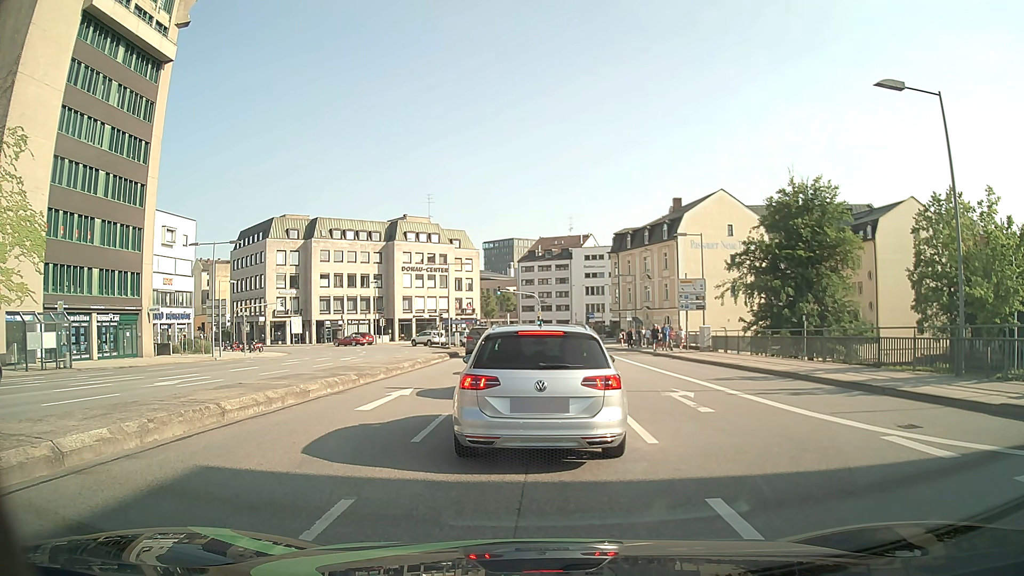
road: primary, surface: asphalt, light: Day
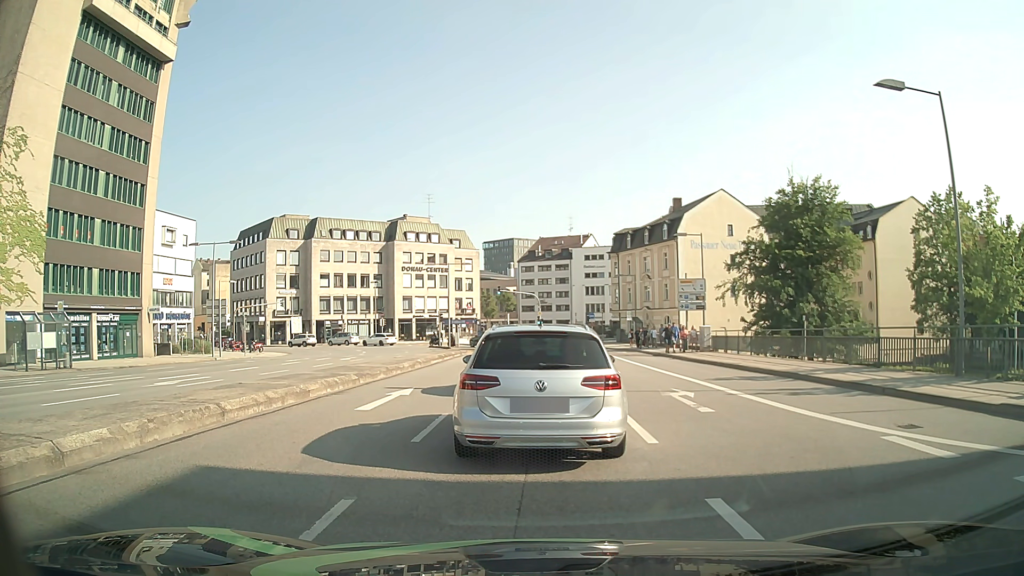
(0.0, 0.0) m; 0°
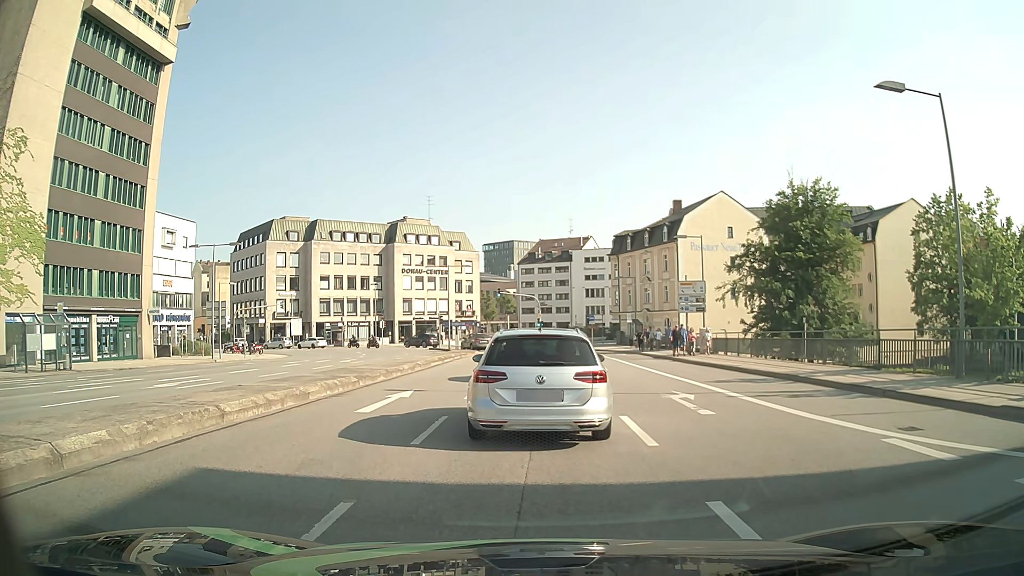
(0.0, 0.0) m; 0°
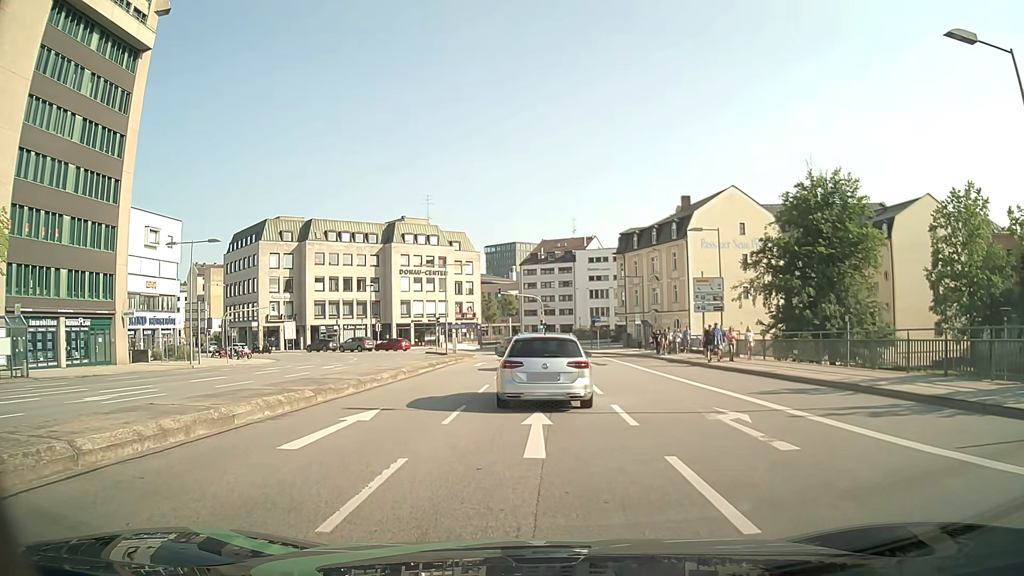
(0.0, +4.1) m; -2°
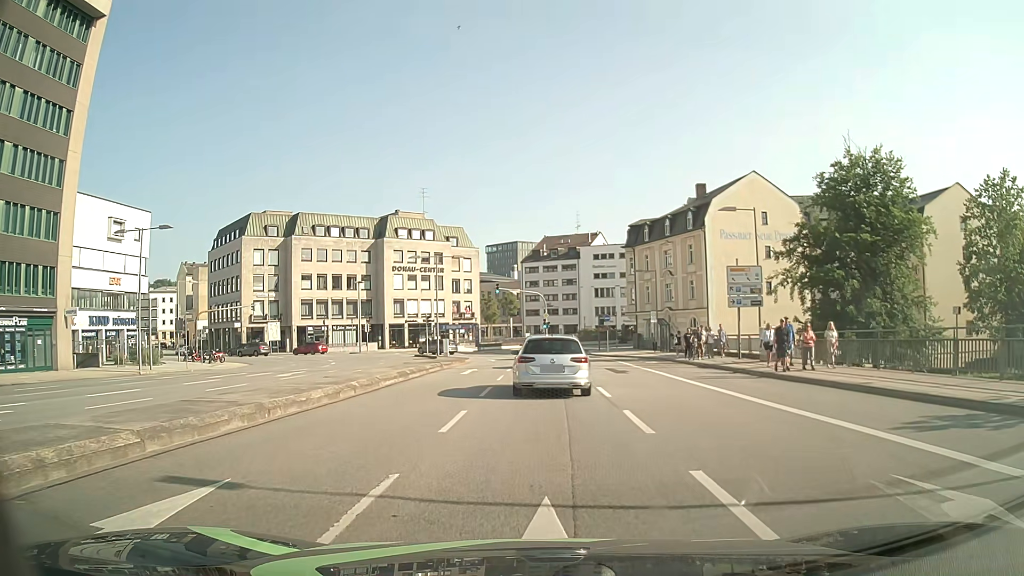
(+0.2, +7.0) m; +1°
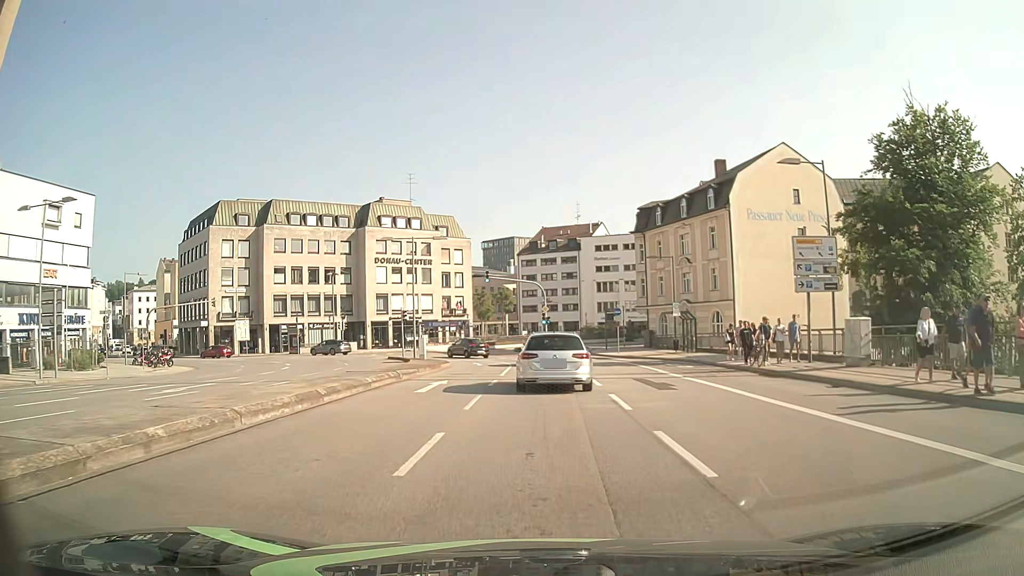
(0.0, +9.5) m; 0°
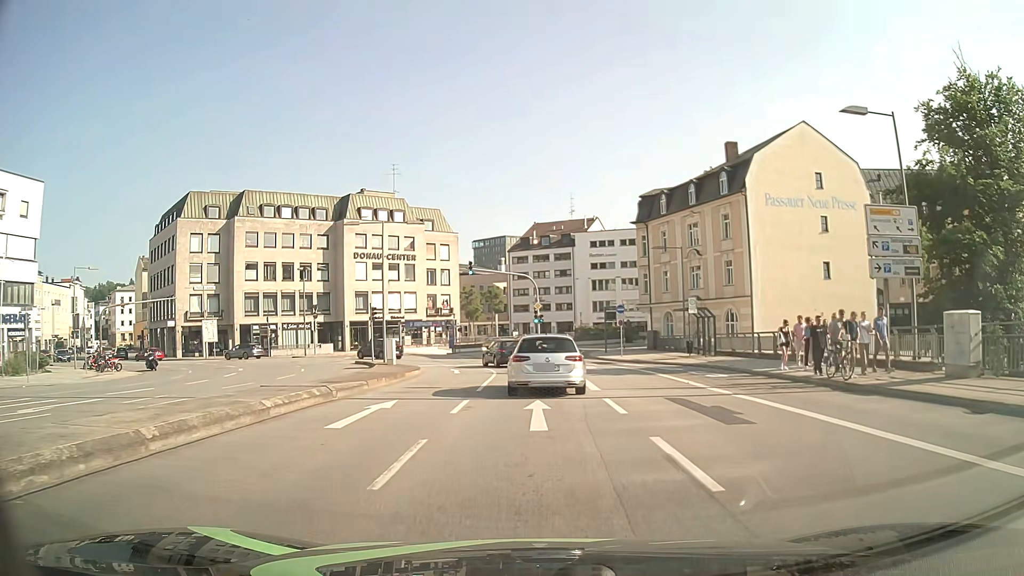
(0.0, +6.5) m; +1°
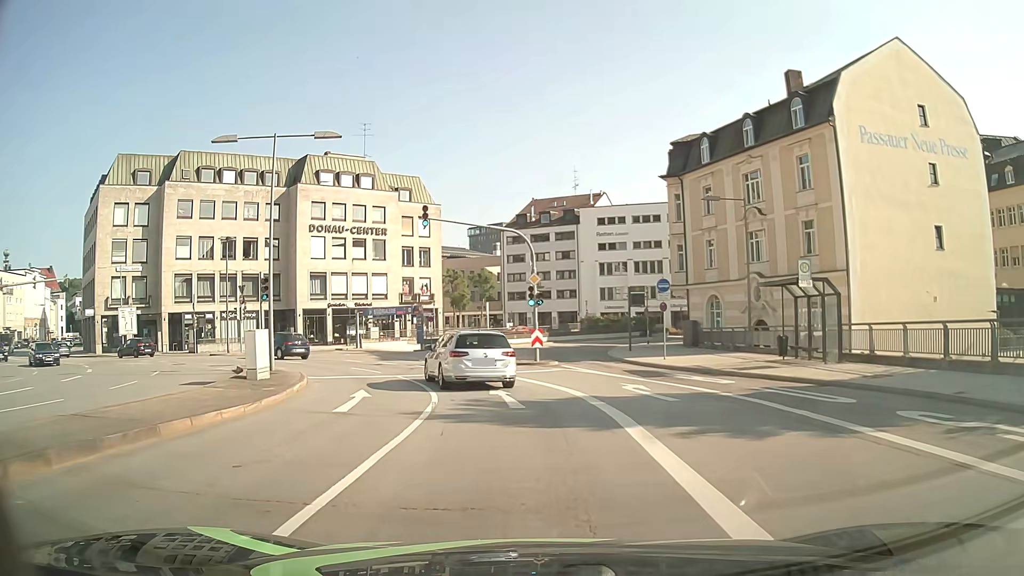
(+0.1, +16.1) m; 0°
